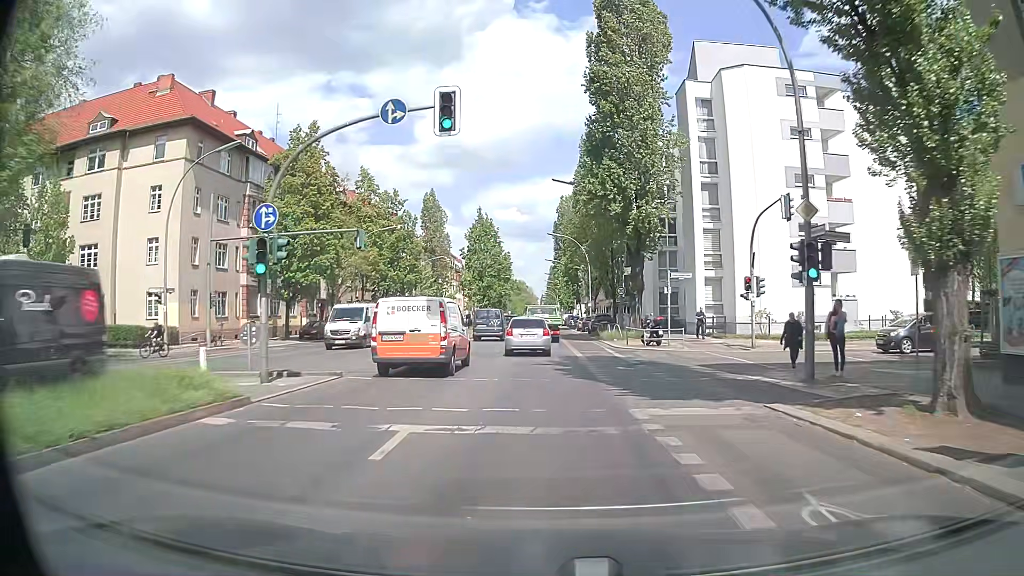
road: secondary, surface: asphalt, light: Day
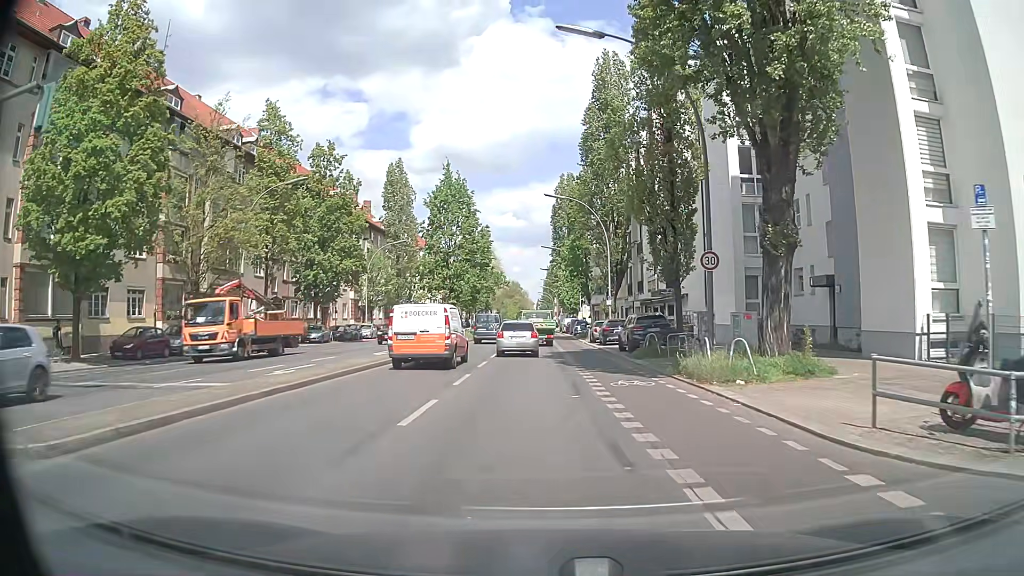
(+0.1, +24.7) m; 0°
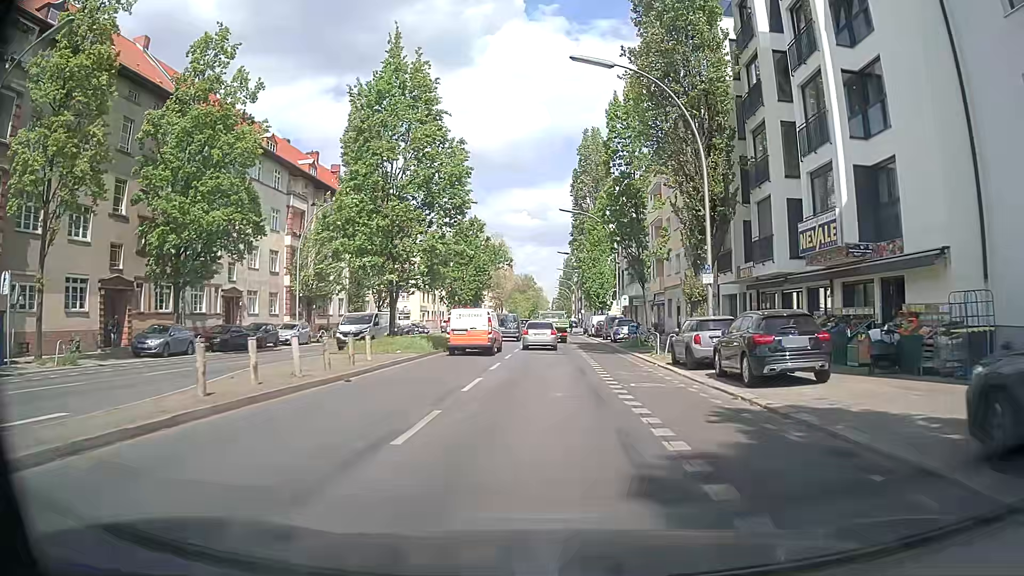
(-0.4, +25.4) m; -3°
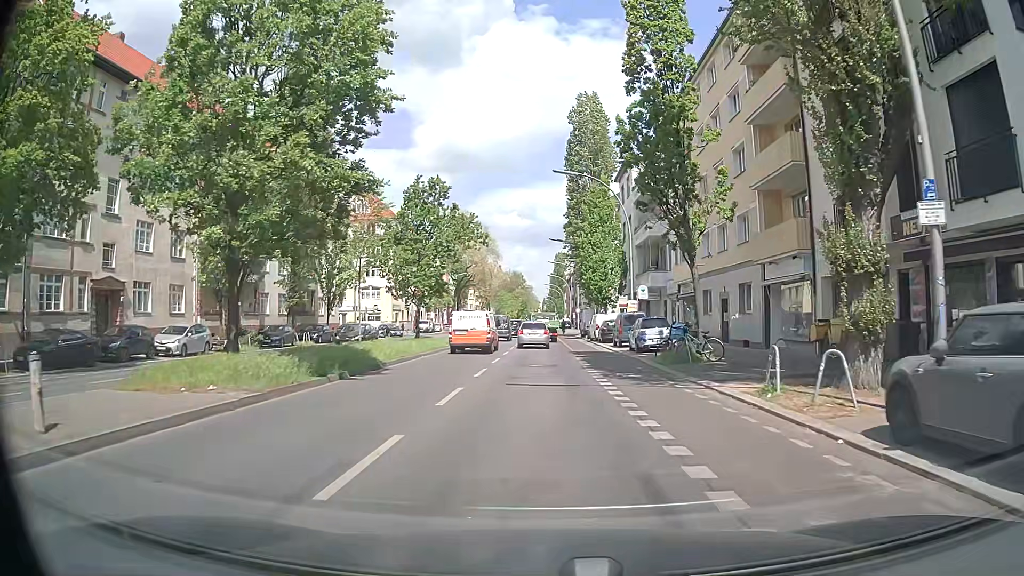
(+0.4, +14.3) m; +2°
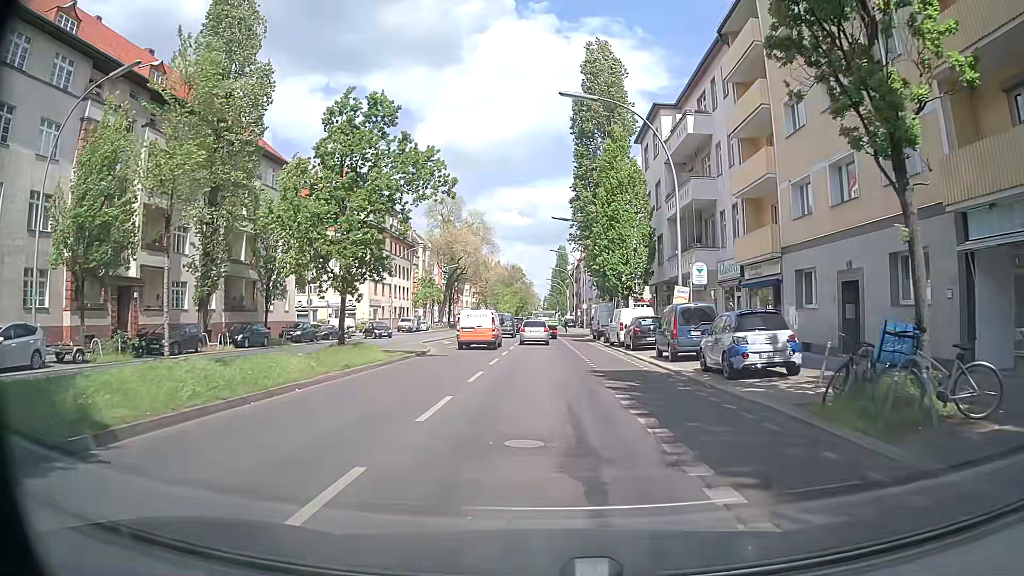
(0.0, +13.9) m; 0°
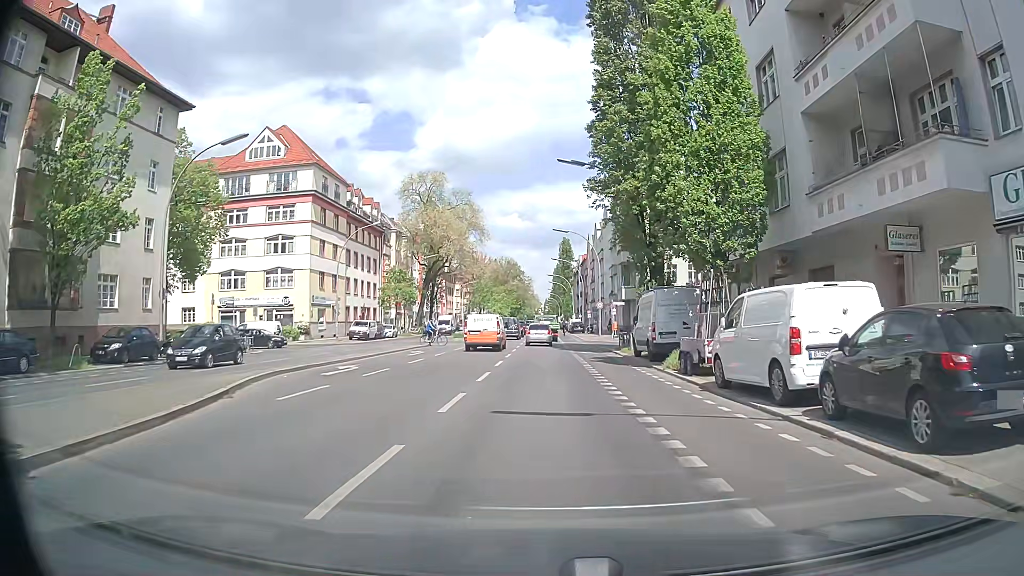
(+0.1, +22.6) m; 0°
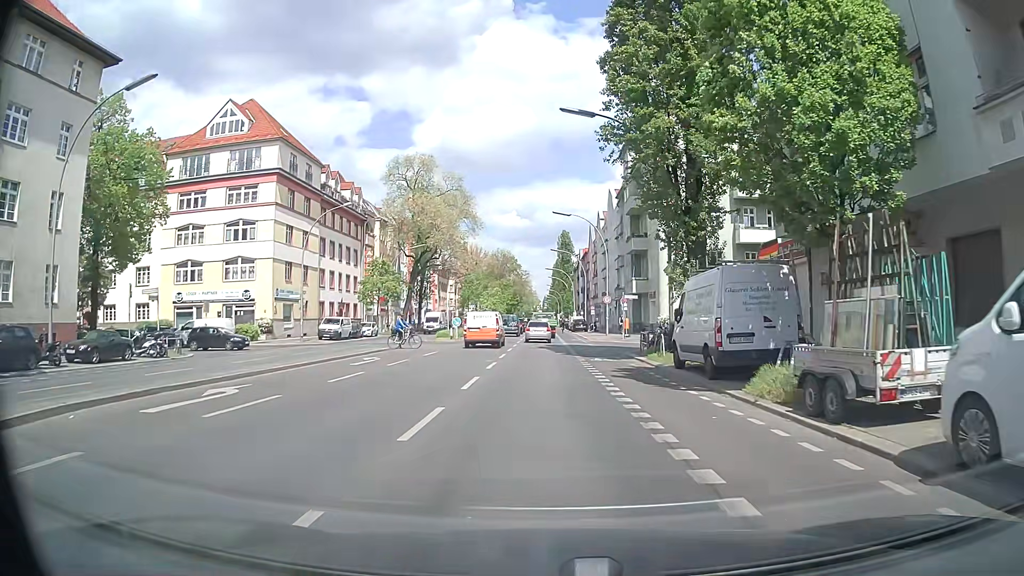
(0.0, +8.8) m; -1°
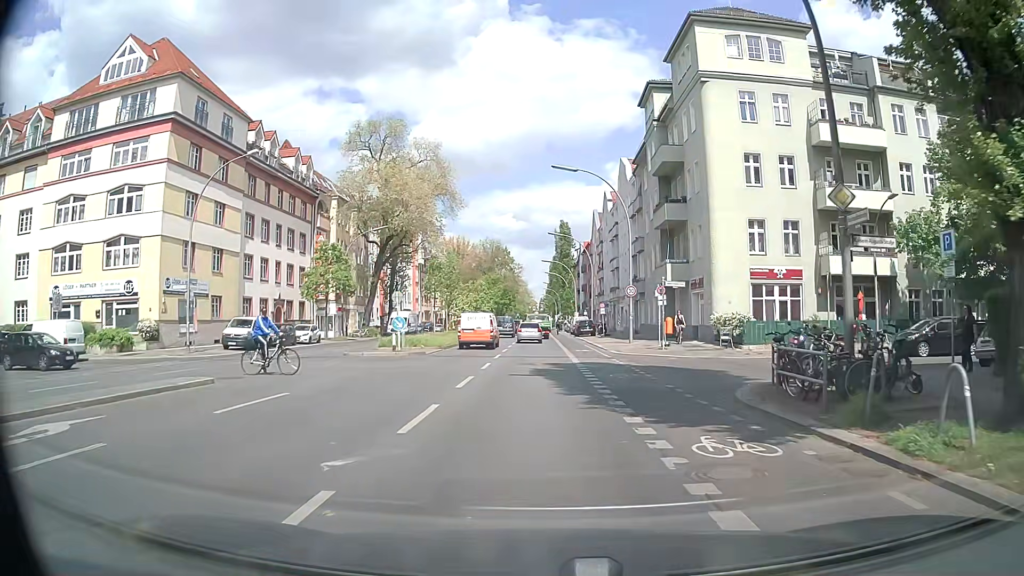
(+0.4, +17.5) m; +2°
